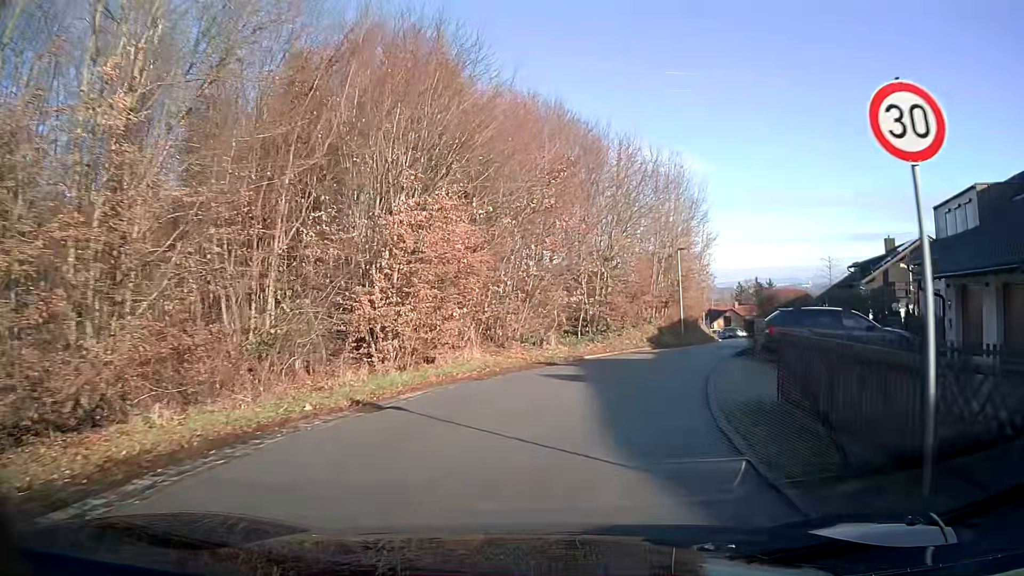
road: residential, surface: asphalt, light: Day
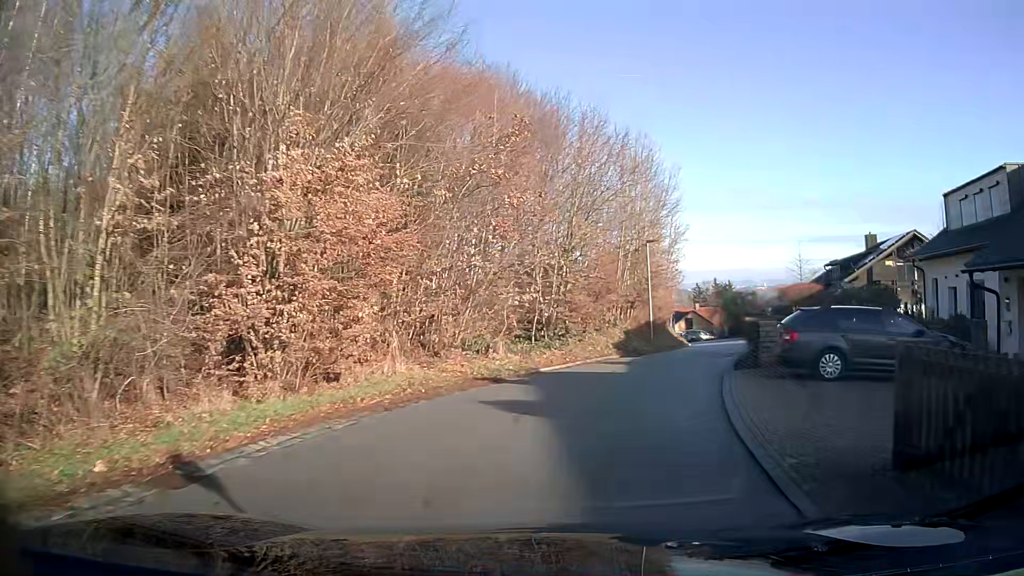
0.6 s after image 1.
(+0.2, +4.6) m; +4°
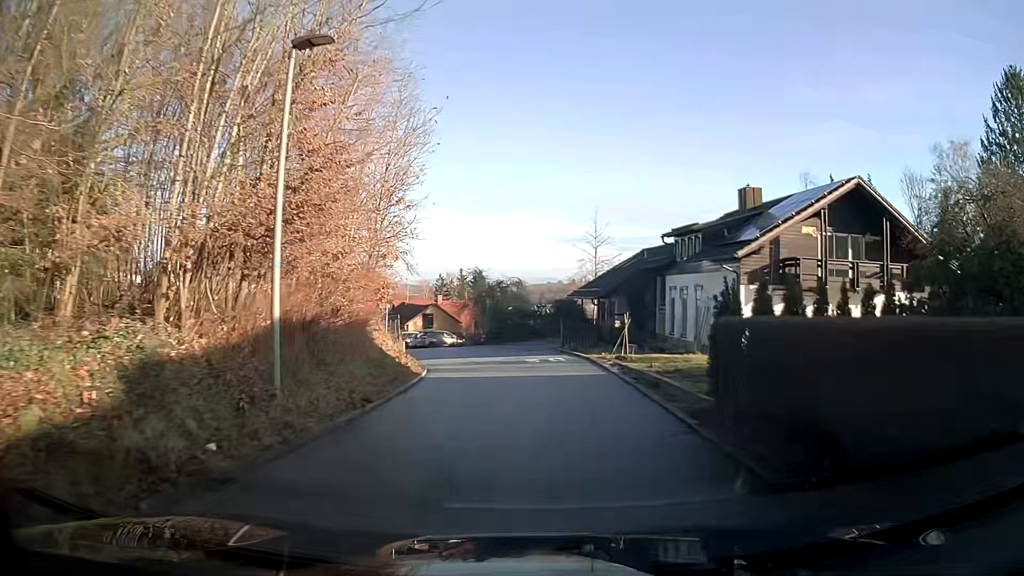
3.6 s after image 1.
(+4.5, +22.7) m; +19°
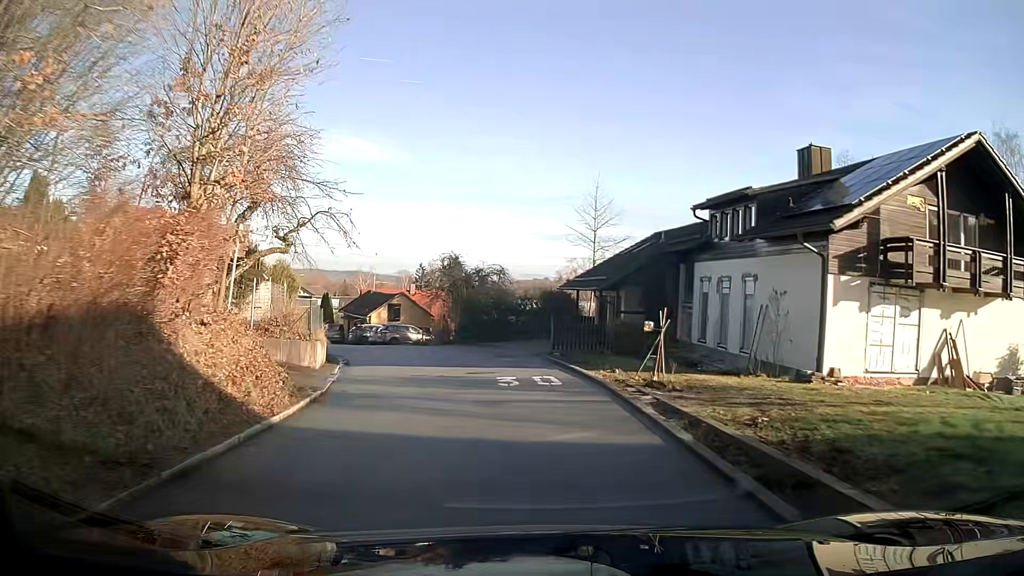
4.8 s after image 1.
(+0.1, +9.4) m; 0°
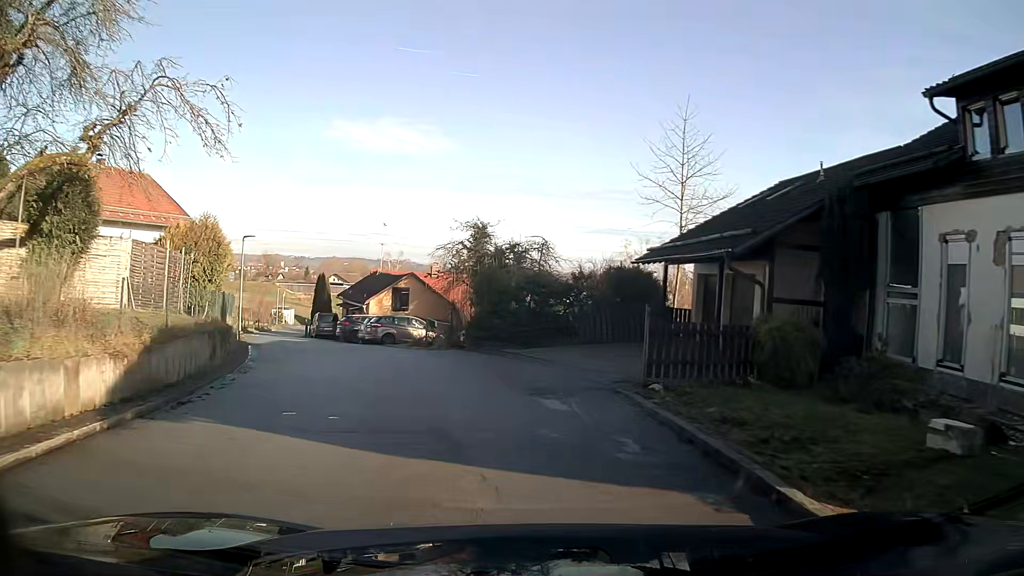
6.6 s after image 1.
(-0.4, +14.3) m; -5°
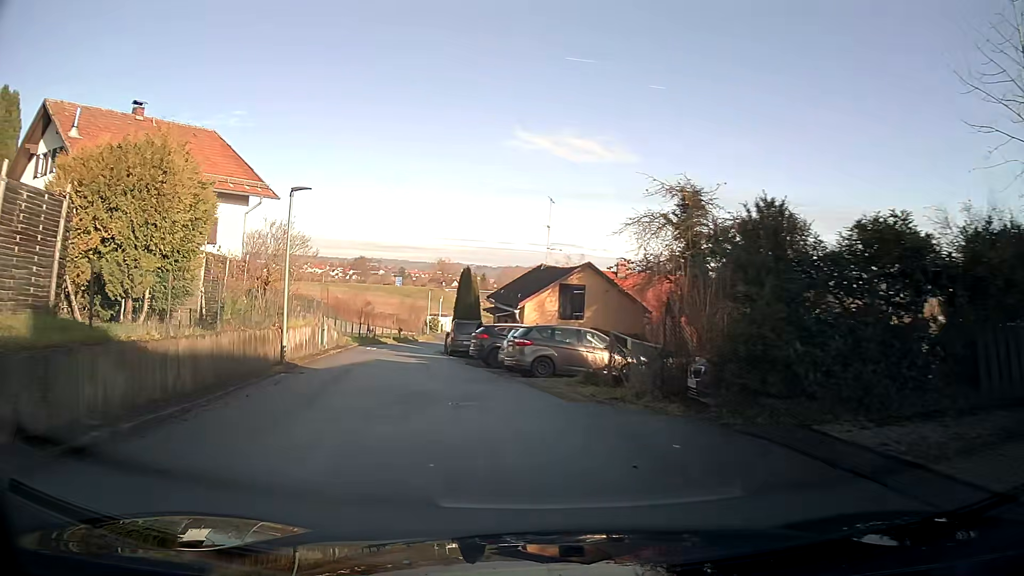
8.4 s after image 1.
(-1.9, +13.9) m; -17°
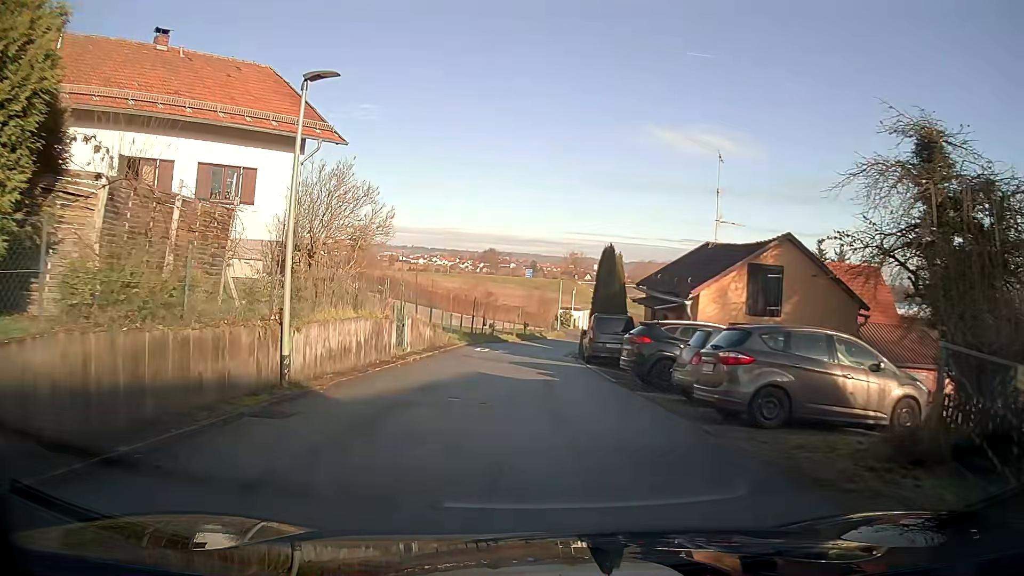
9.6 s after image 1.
(-0.7, +9.1) m; -8°
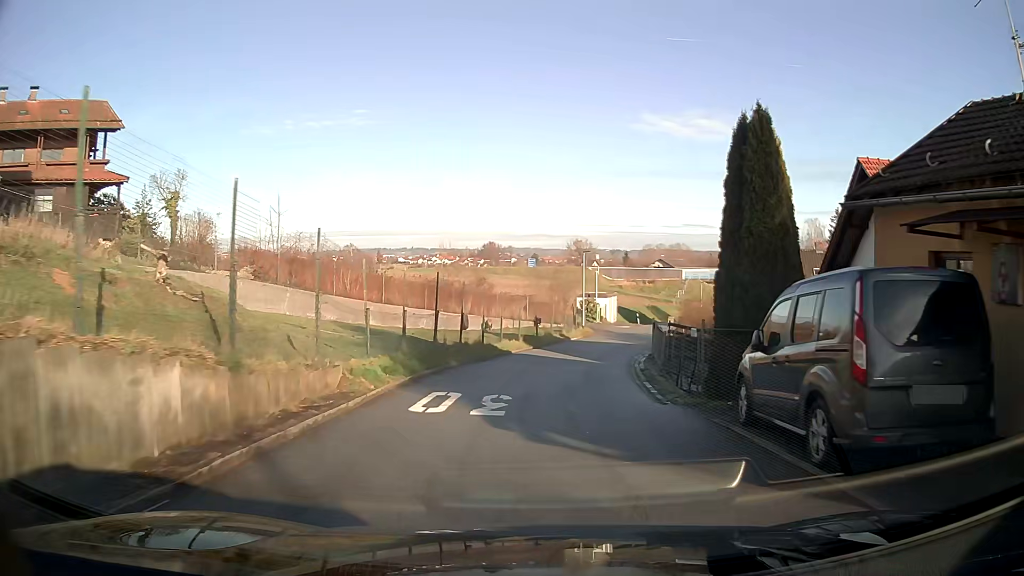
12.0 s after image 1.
(-0.2, +18.8) m; +2°
(0, +10) (+1, +20) (+3, +30) (+6, +39) (+9, +49) (+12, +58) (+16, +68) (+20, +77) (+25, +86) (+30, +94) m
